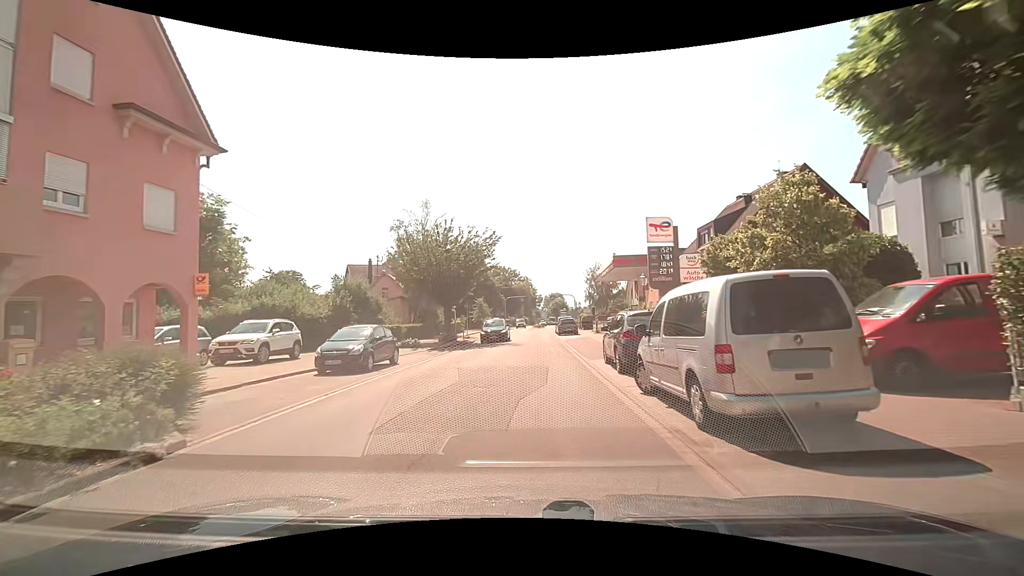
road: residential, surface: paving_stones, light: Day
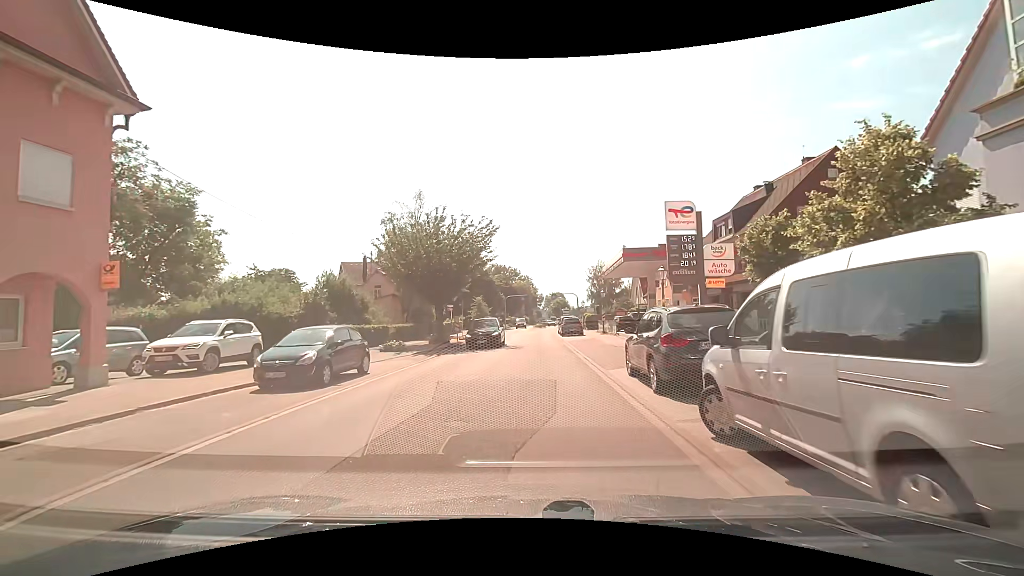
(-0.1, +3.5) m; -1°
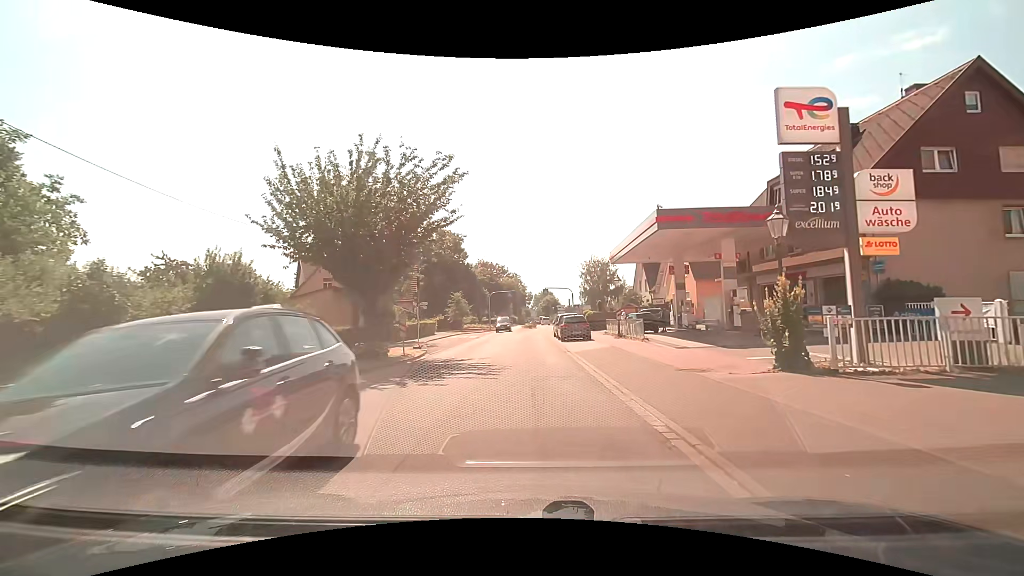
(+0.1, +11.5) m; +2°
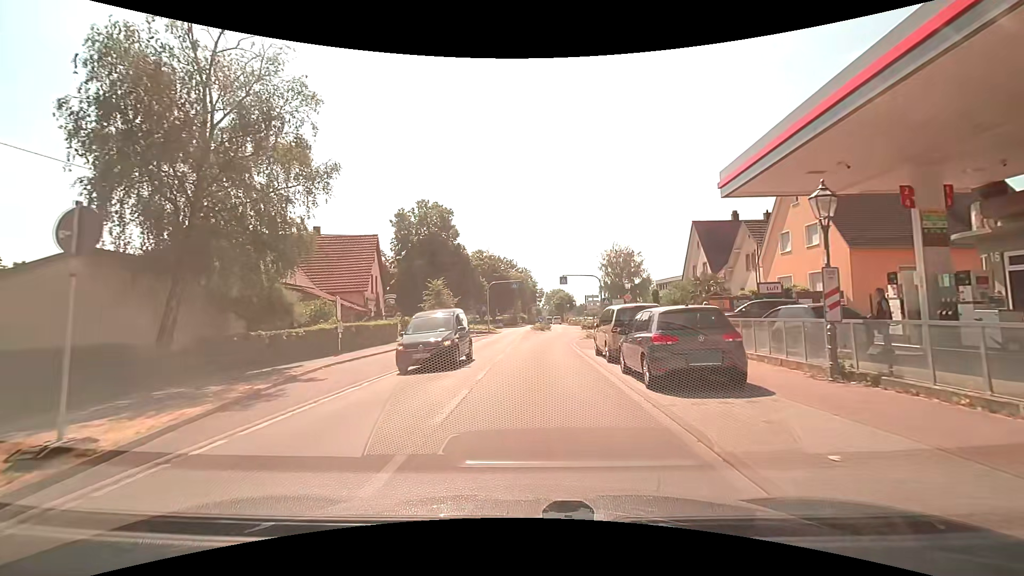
(-0.2, +19.8) m; -2°
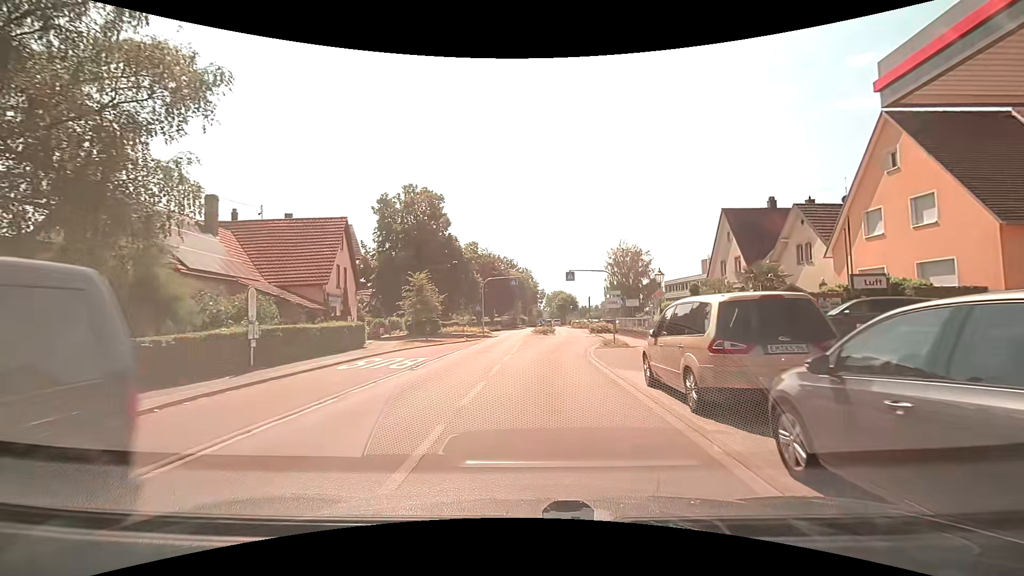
(0.0, +7.6) m; +1°
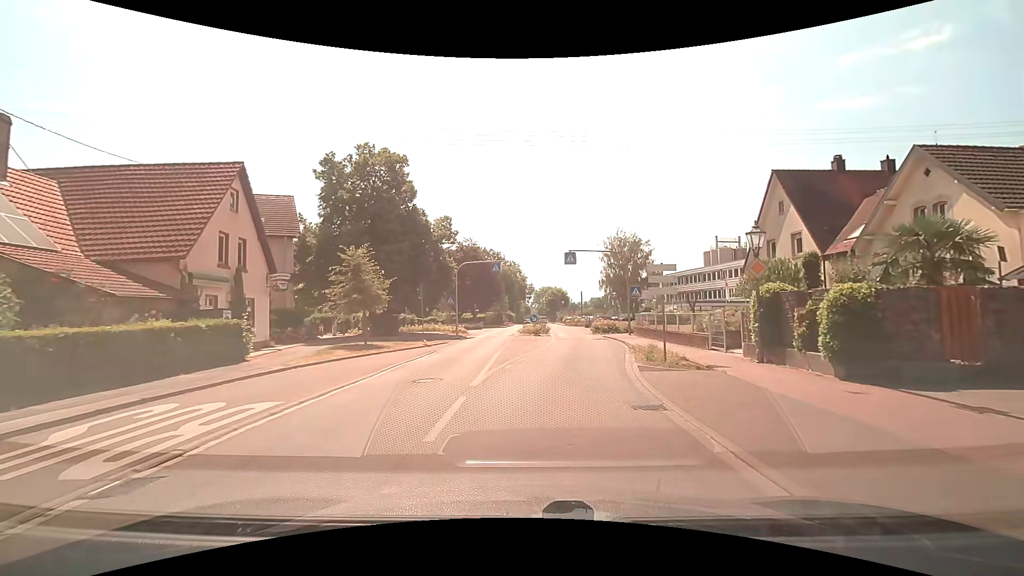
(0.0, +11.4) m; +1°
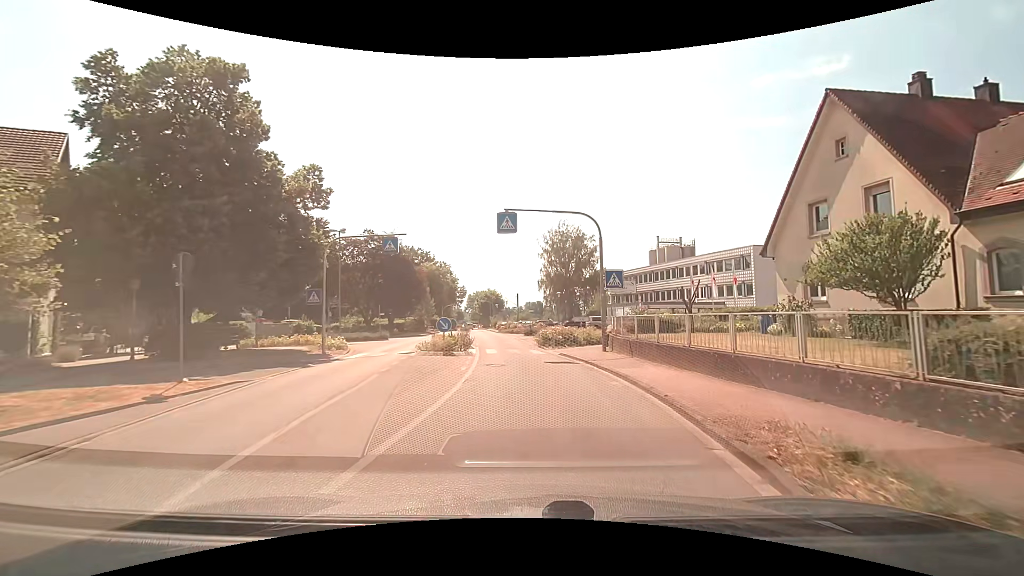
(+1.0, +14.5) m; +8°
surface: asphalt
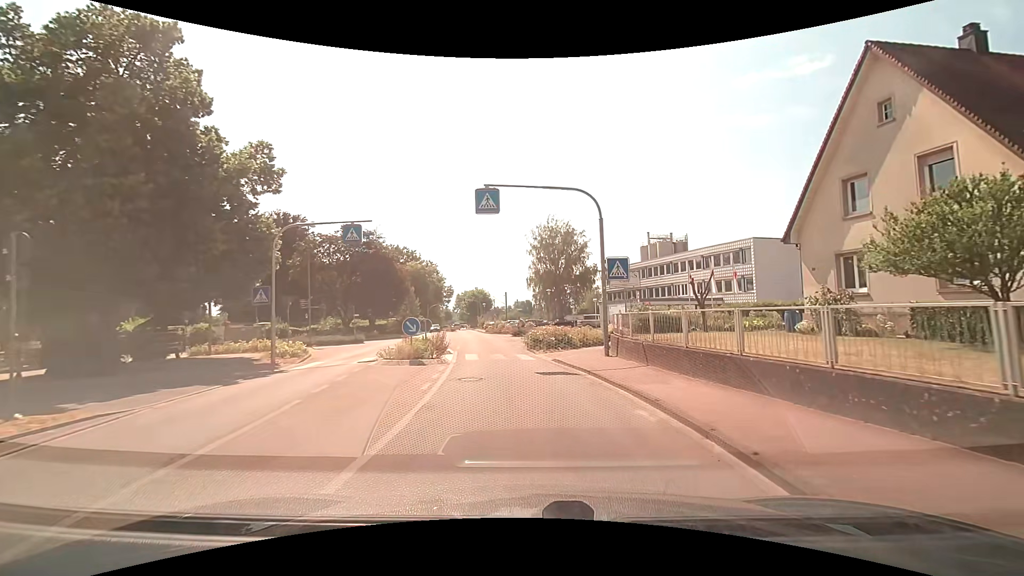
(+0.1, +3.7) m; +2°
(0, +10) (-1, +20) (-3, +30) (-4, +40) (-5, +50) (-7, +60) (-8, +69) (-10, +79) (-11, +89) (-13, +99) m
